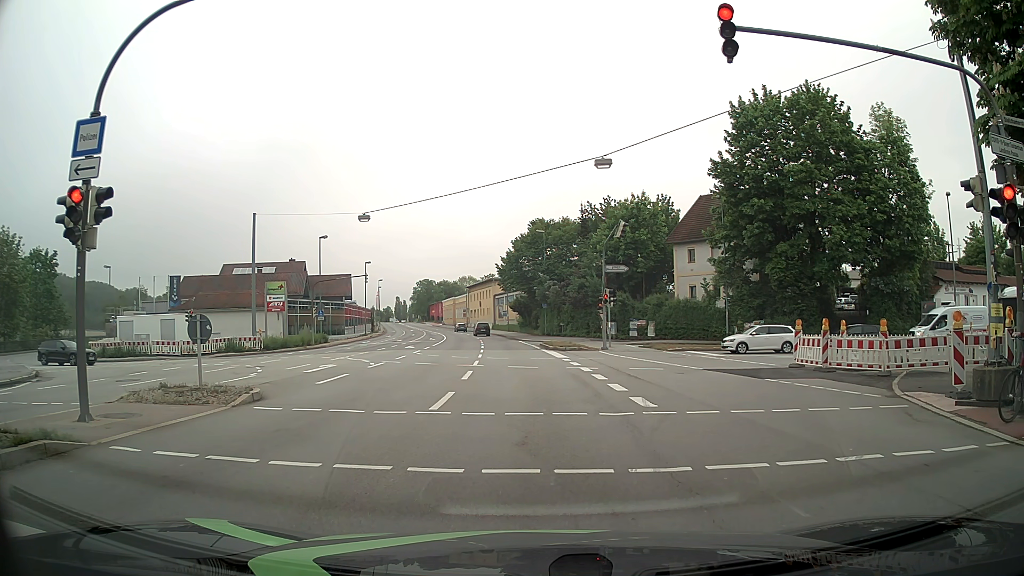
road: primary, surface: asphalt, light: Day
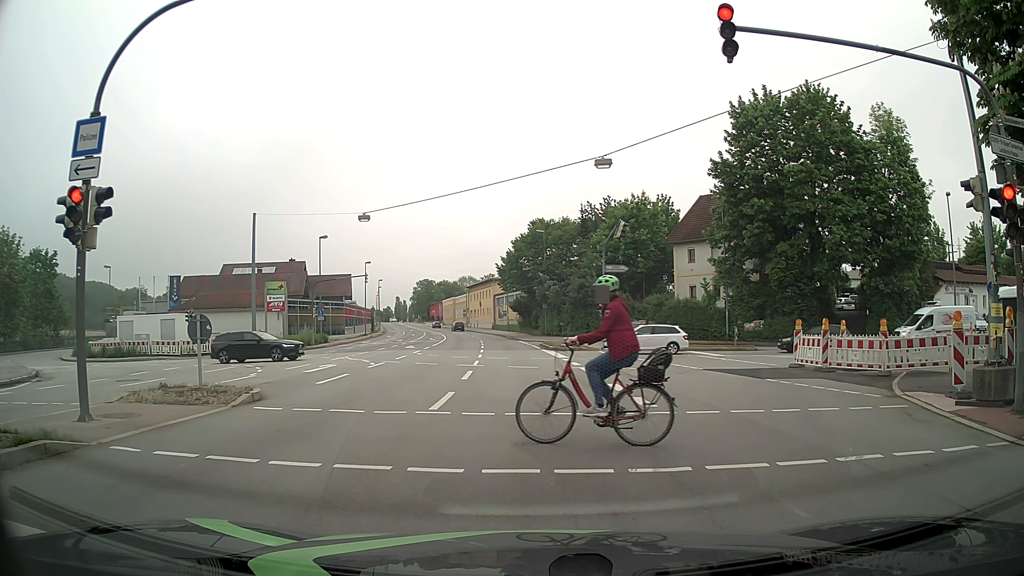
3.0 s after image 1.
(0.0, 0.0) m; 0°
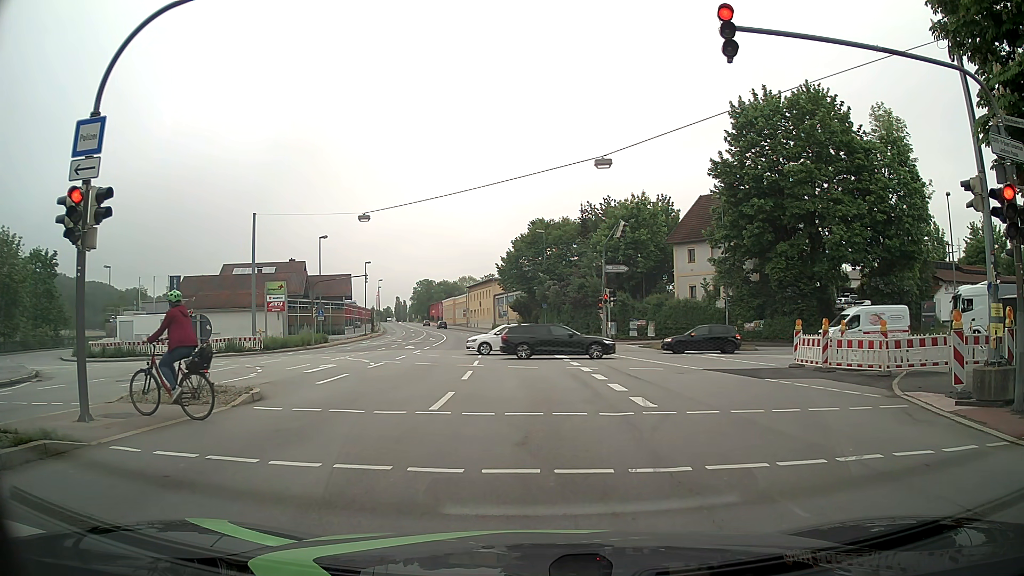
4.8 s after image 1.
(0.0, 0.0) m; 0°
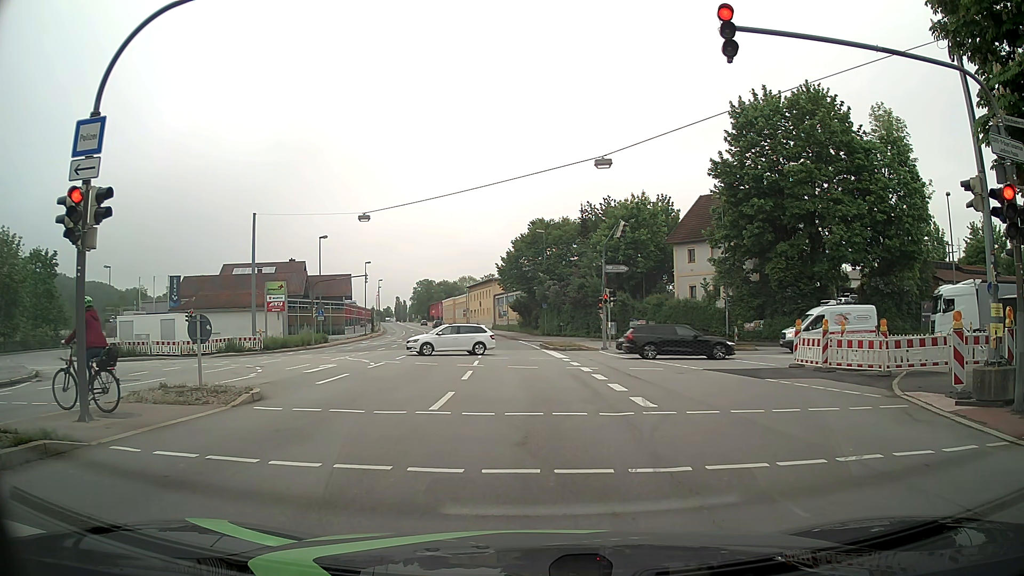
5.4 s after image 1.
(0.0, 0.0) m; 0°
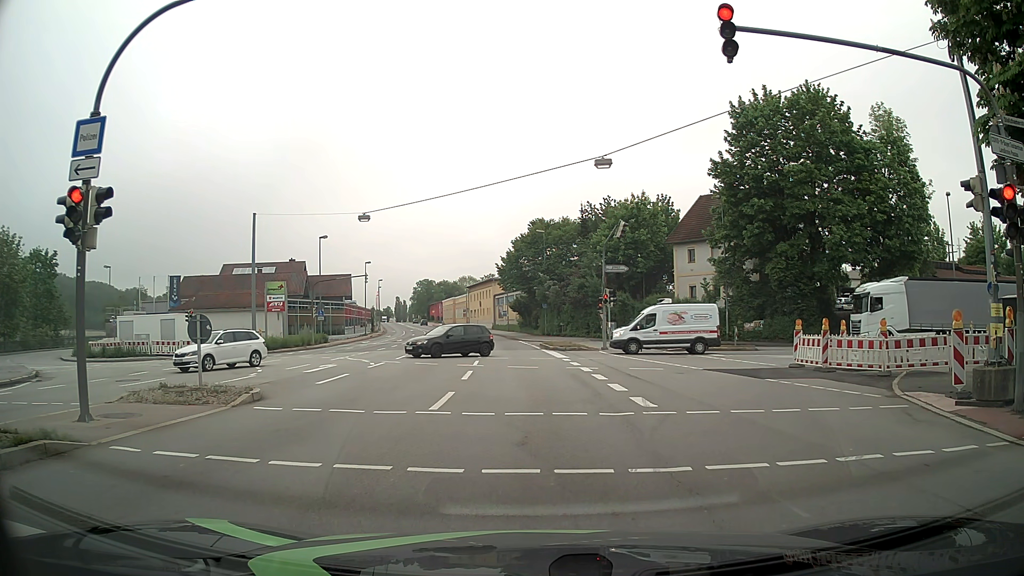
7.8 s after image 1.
(0.0, 0.0) m; 0°
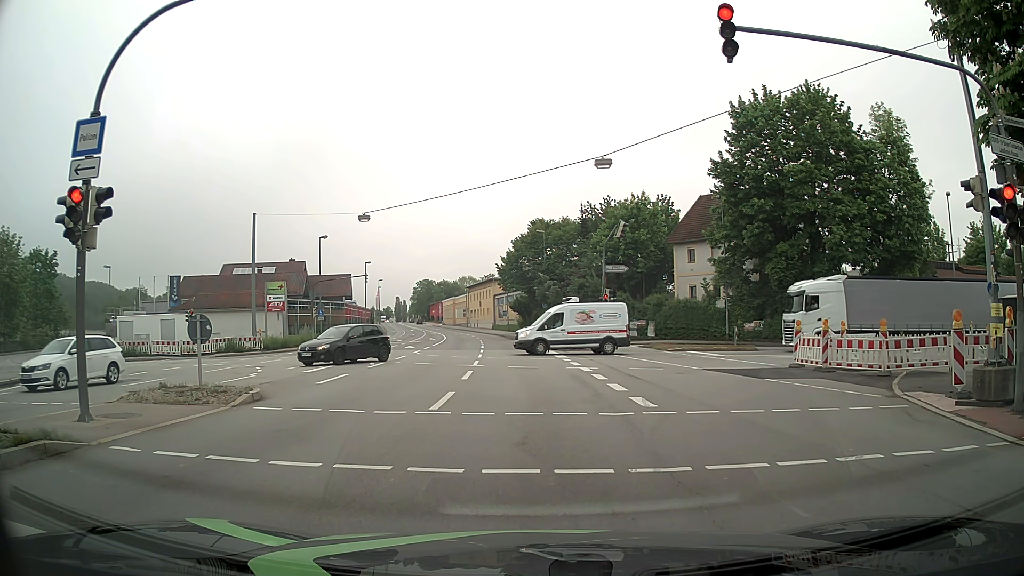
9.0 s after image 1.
(0.0, 0.0) m; 0°
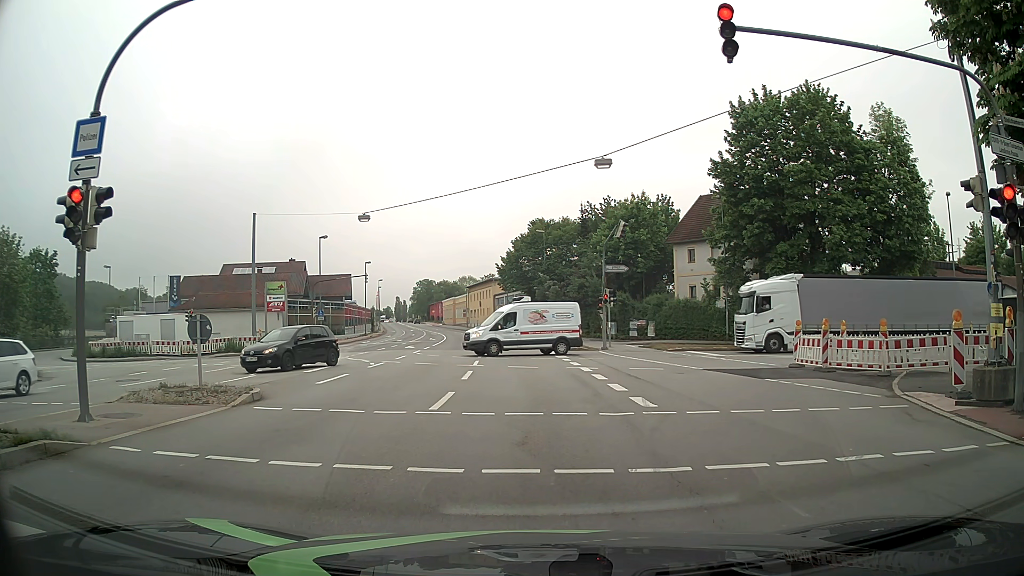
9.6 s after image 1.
(0.0, 0.0) m; 0°
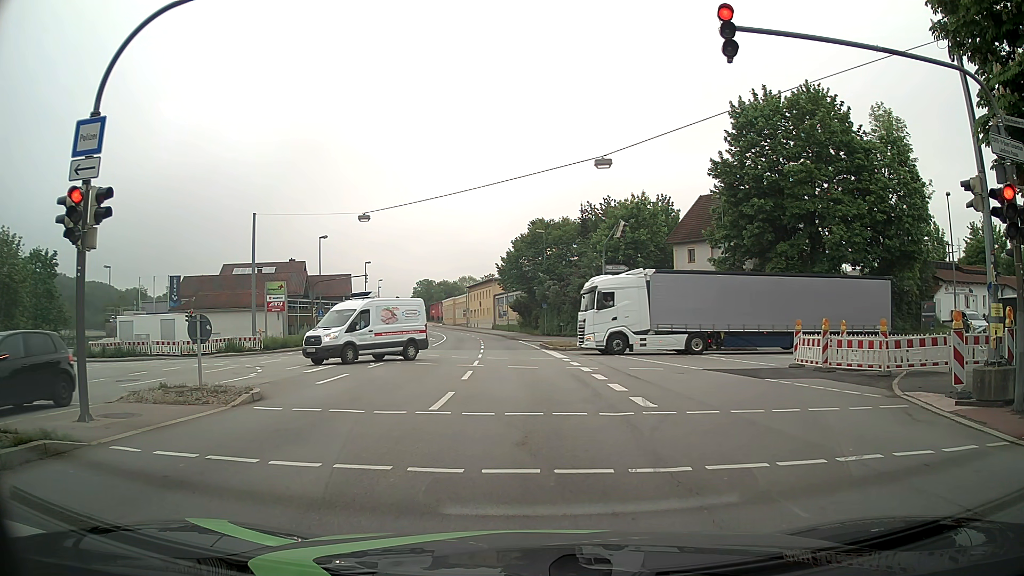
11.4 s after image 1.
(0.0, 0.0) m; 0°
(0, +10) (0, +20) (0, +30) (-1, +40) (-1, +50) (-2, +60) (-3, +70) (-4, +80) (-6, +90) (-8, +100) m
